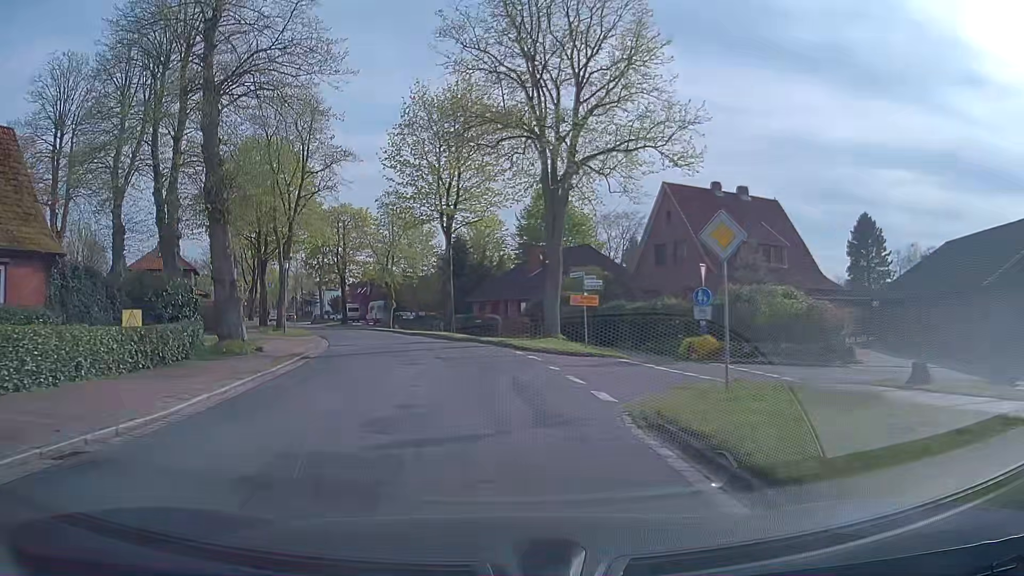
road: secondary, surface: asphalt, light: Day
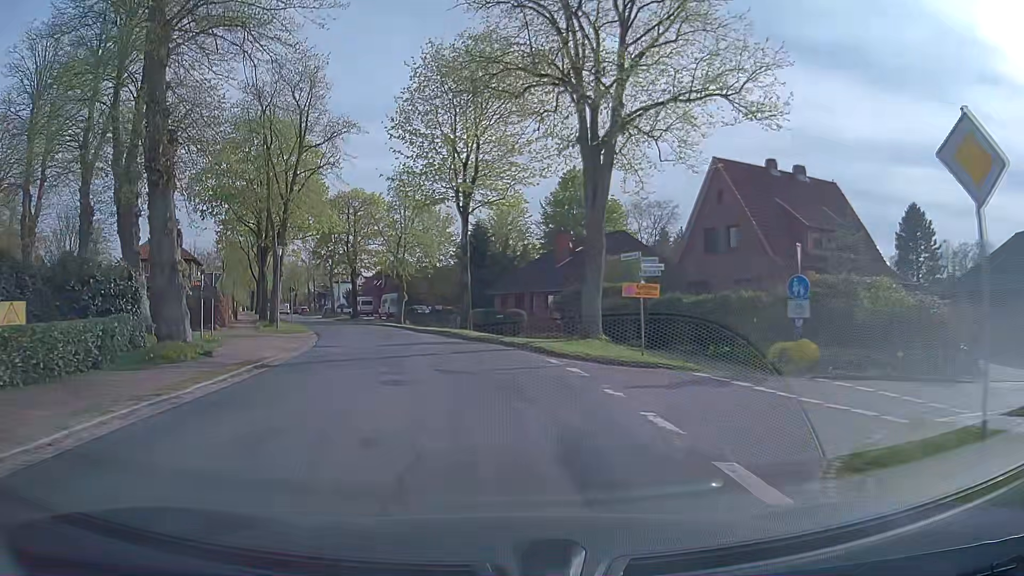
(0.0, +6.1) m; -1°
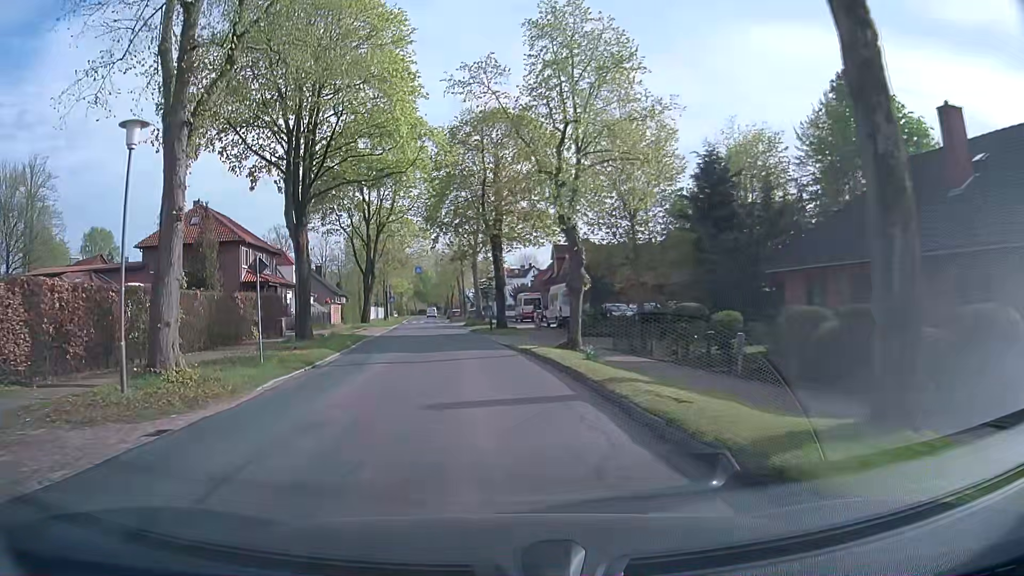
(-3.6, +30.7) m; -16°
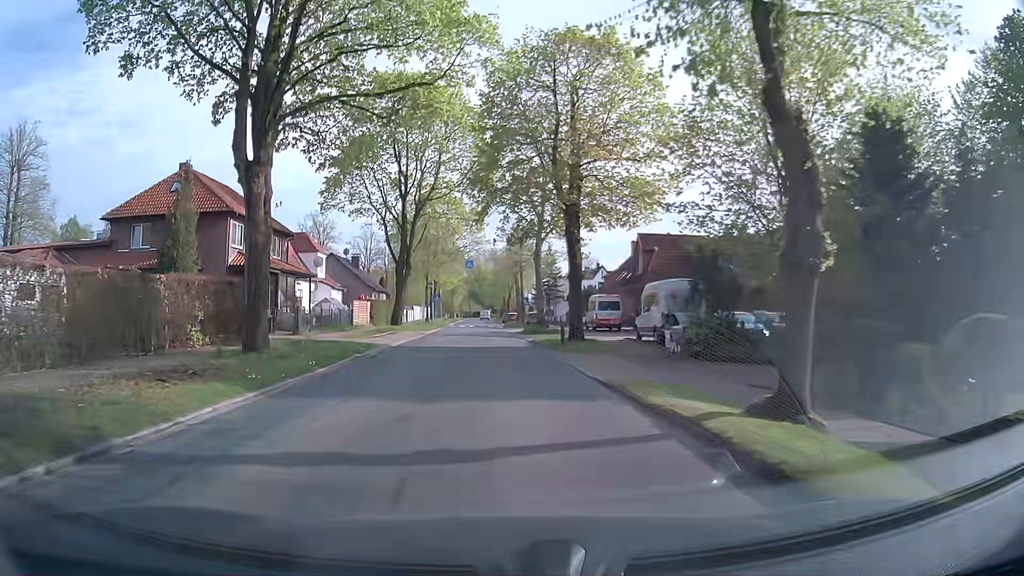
(-0.6, +12.8) m; -5°
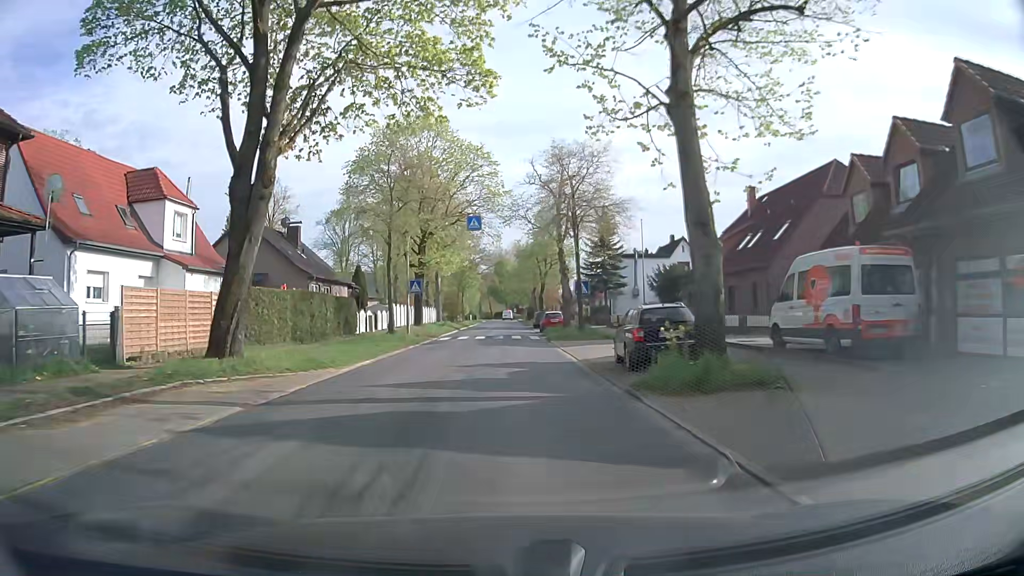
(-0.5, +33.1) m; -2°
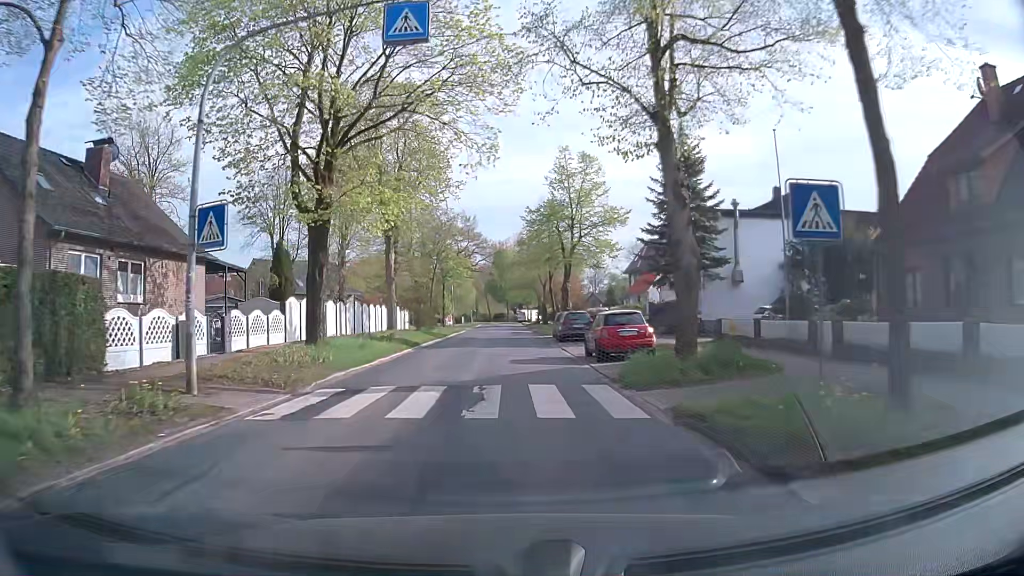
(+0.1, +27.3) m; 0°
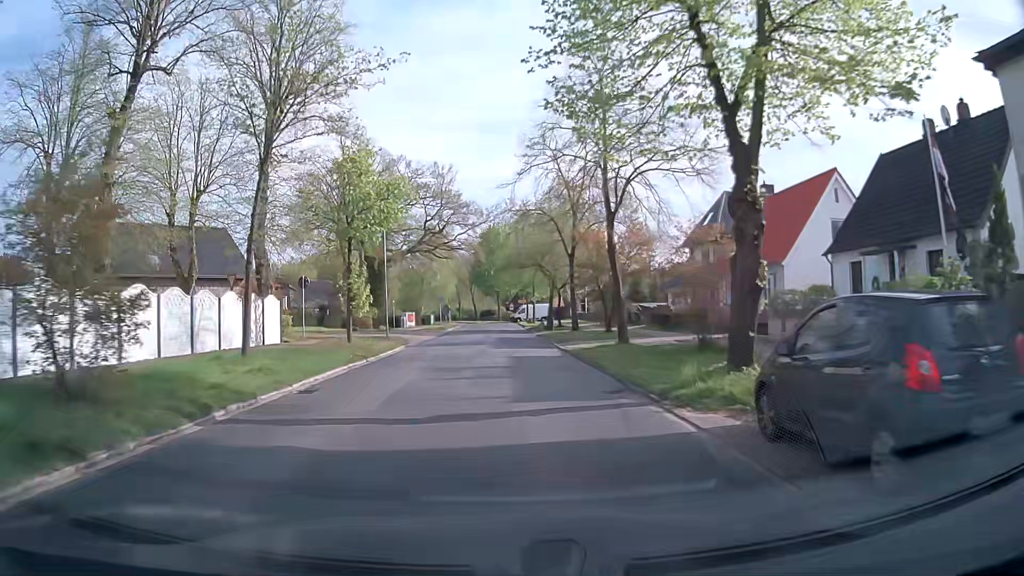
(+0.3, +33.6) m; +1°
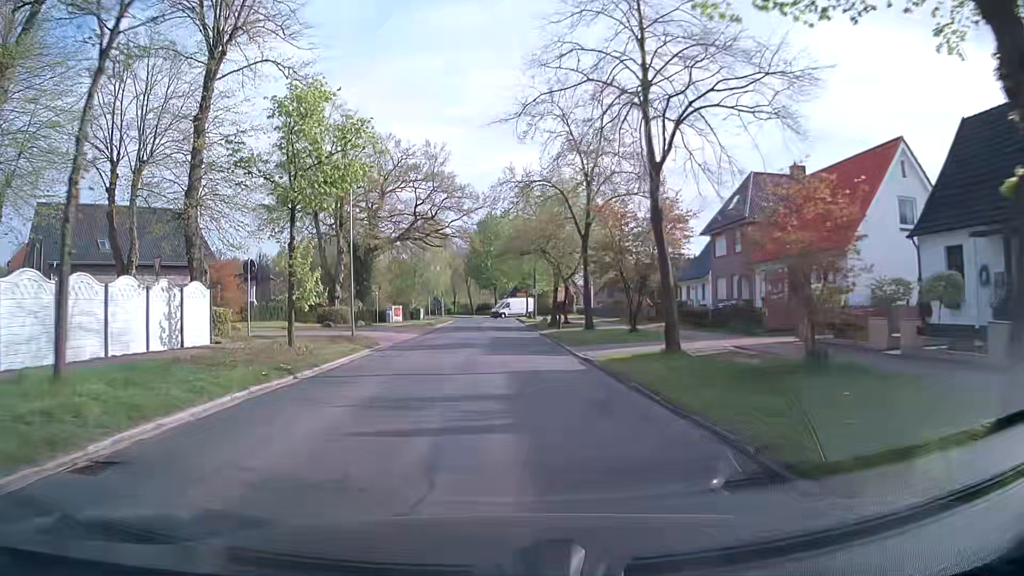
(0.0, +6.7) m; 0°
(0, +10) (0, +20) (0, +30) (0, +40) (0, +50) (0, +60) (0, +70) (-1, +80) (-2, +90) (-4, +100) m
